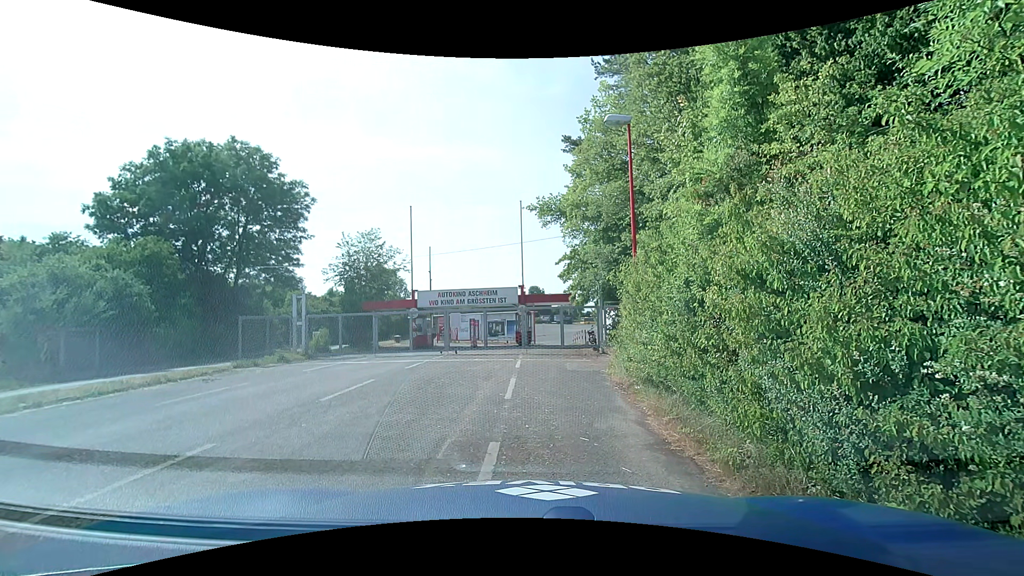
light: Day
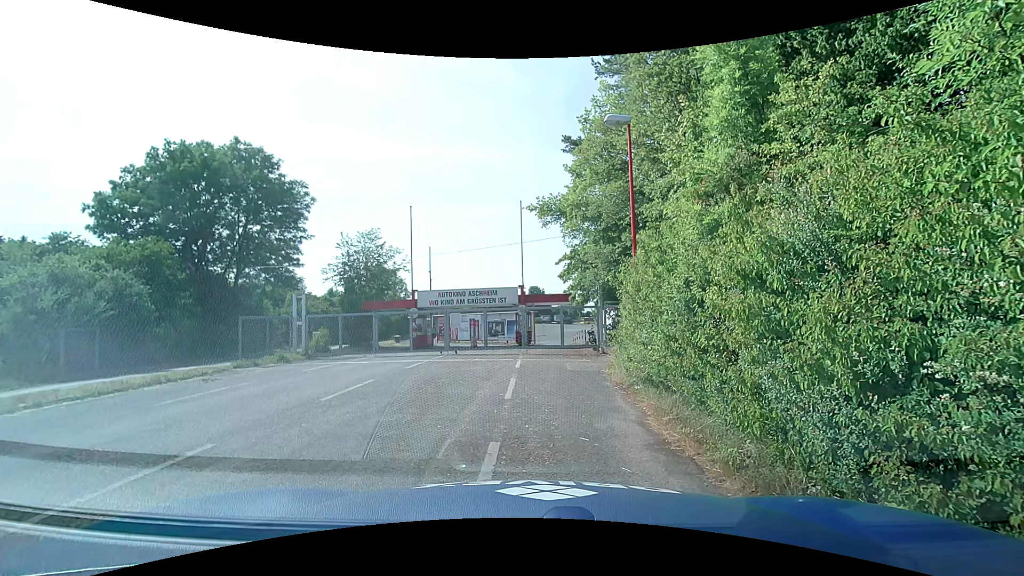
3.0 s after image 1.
(0.0, 0.0) m; 0°
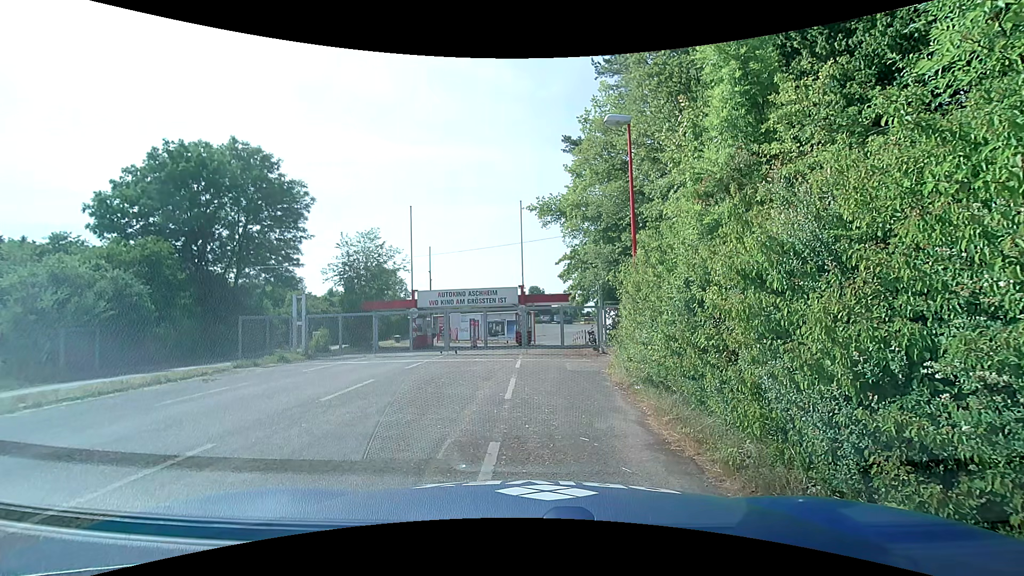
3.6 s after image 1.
(0.0, 0.0) m; 0°
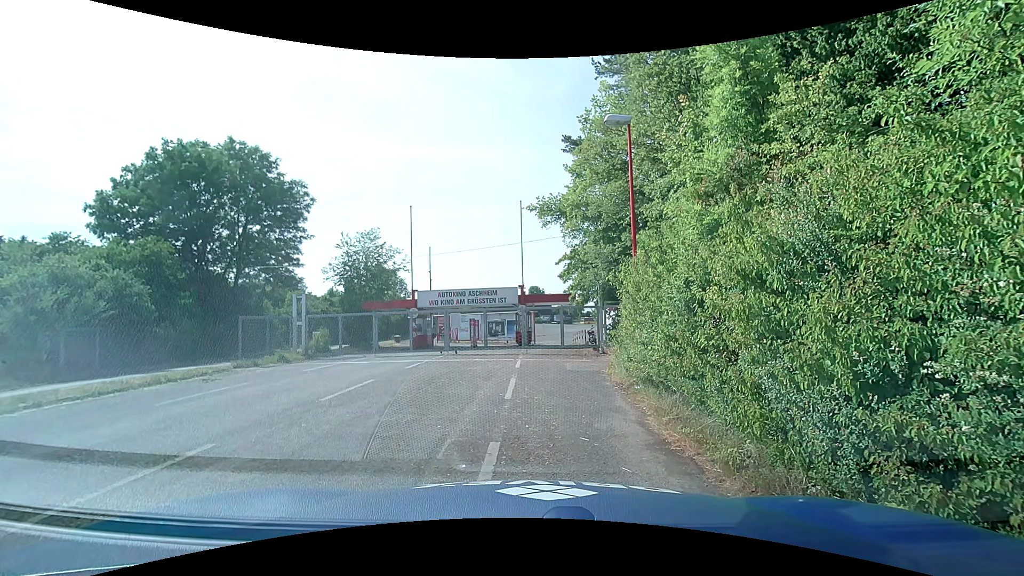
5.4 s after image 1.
(0.0, 0.0) m; 0°
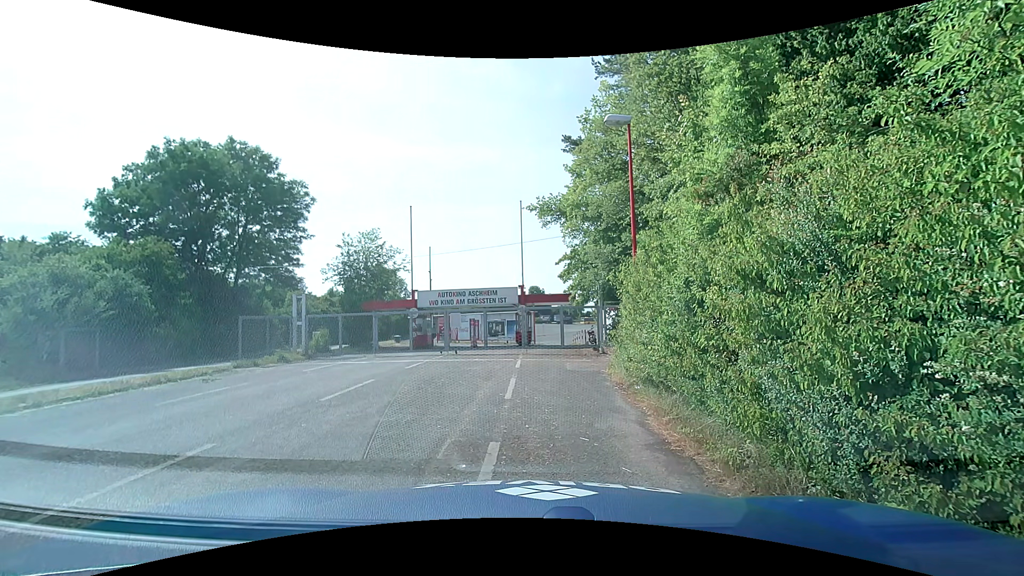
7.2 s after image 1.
(0.0, 0.0) m; 0°
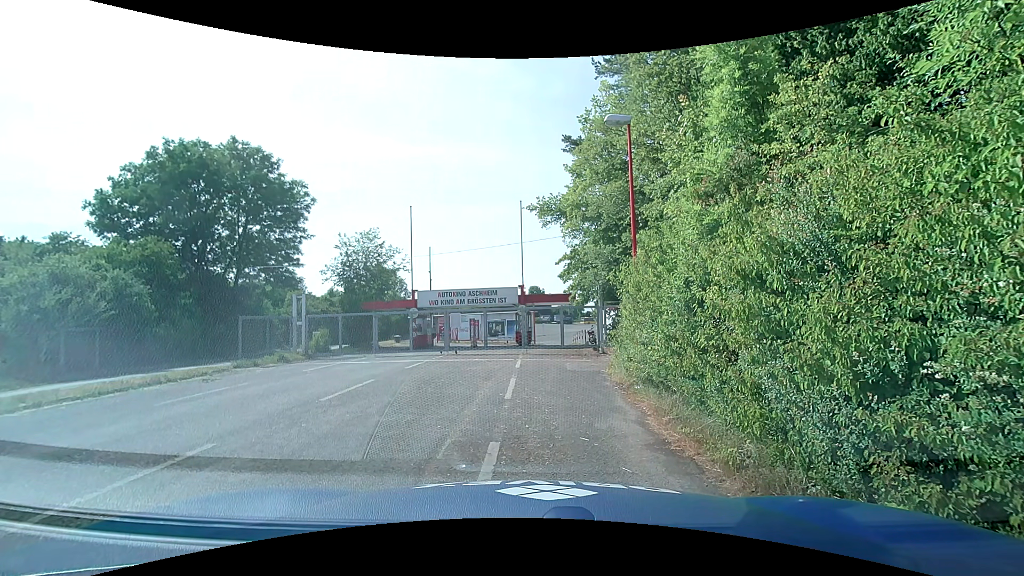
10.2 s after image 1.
(0.0, 0.0) m; 0°
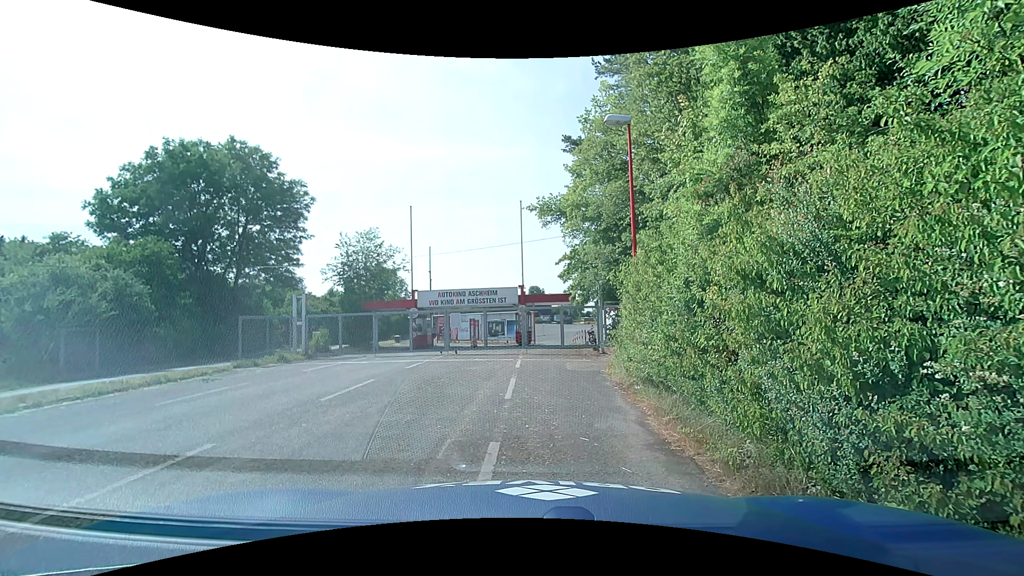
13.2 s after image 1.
(0.0, 0.0) m; 0°
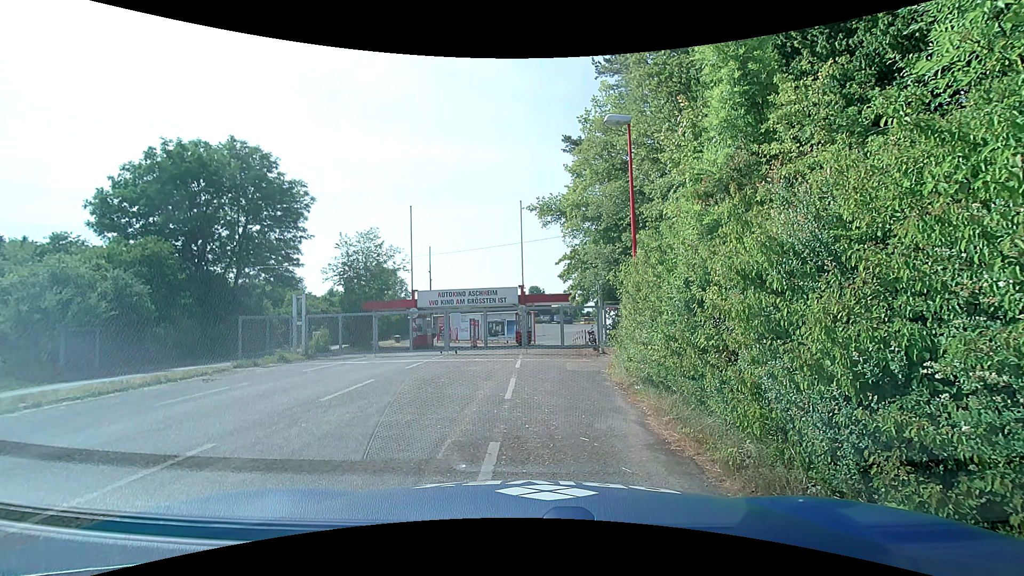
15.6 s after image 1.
(0.0, 0.0) m; 0°
